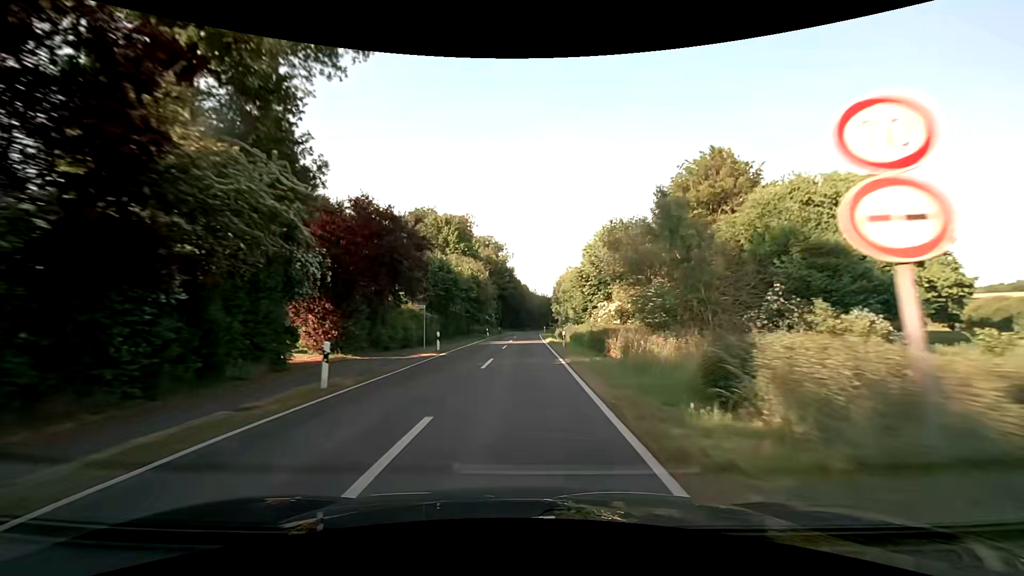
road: secondary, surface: asphalt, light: Day
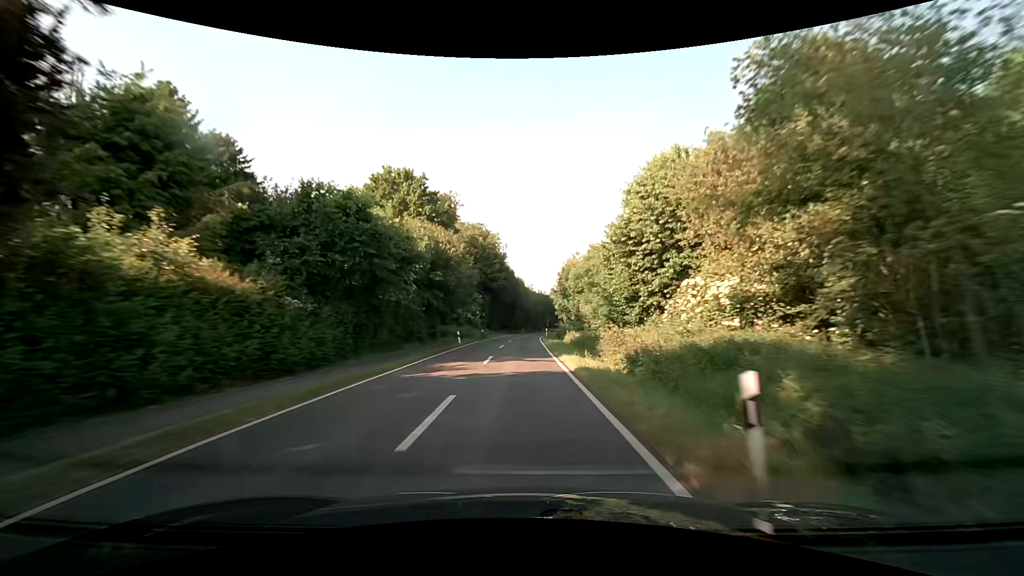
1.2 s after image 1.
(+0.1, +22.0) m; +1°
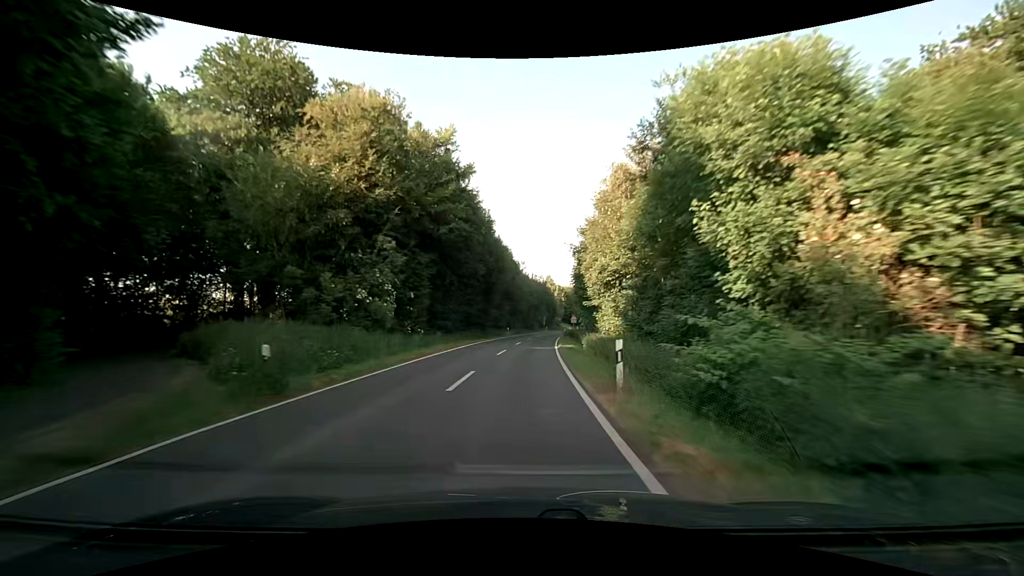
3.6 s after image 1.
(+0.3, +43.9) m; +1°
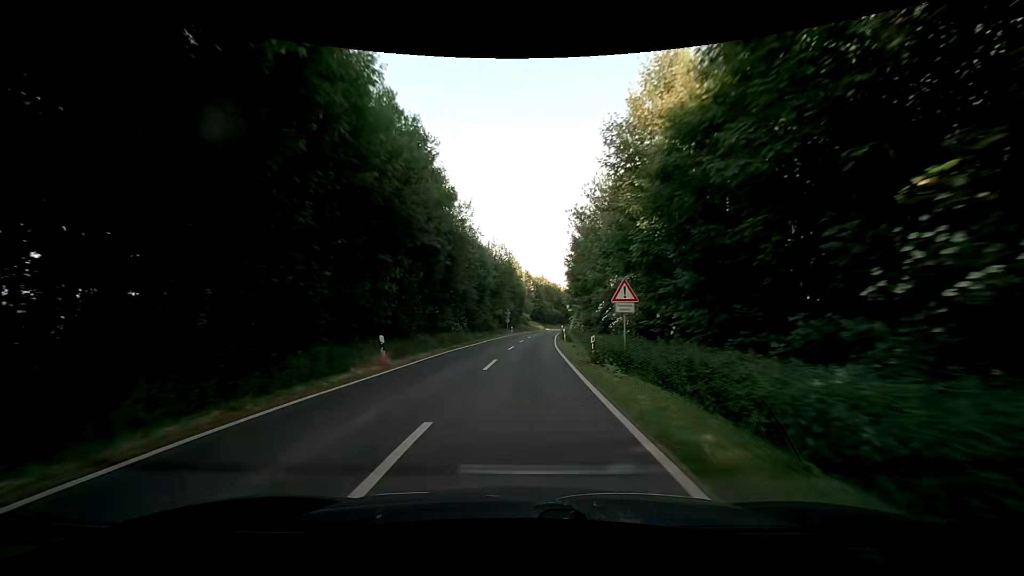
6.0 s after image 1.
(+1.3, +43.9) m; +4°
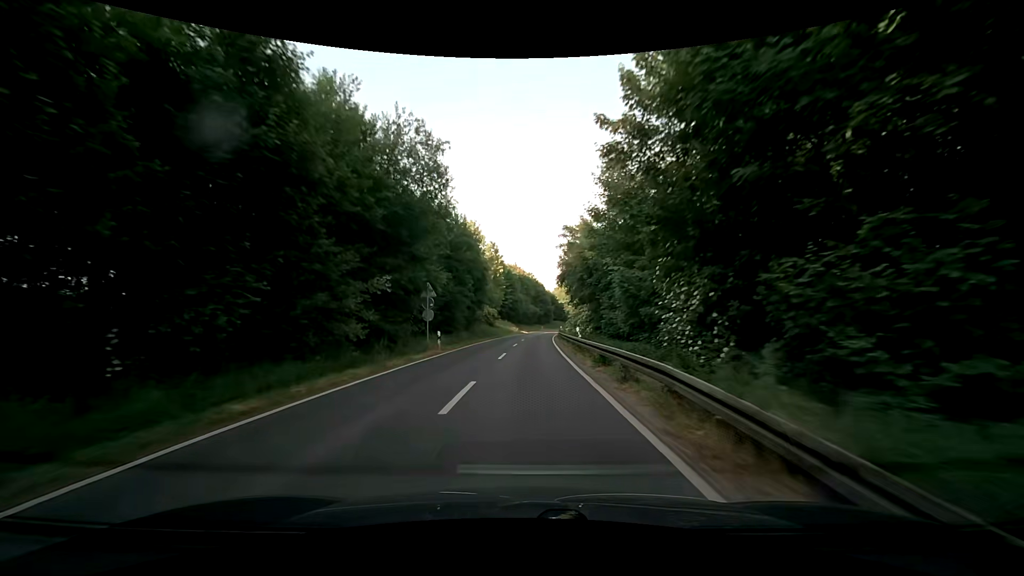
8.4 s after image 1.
(+1.3, +43.7) m; +4°
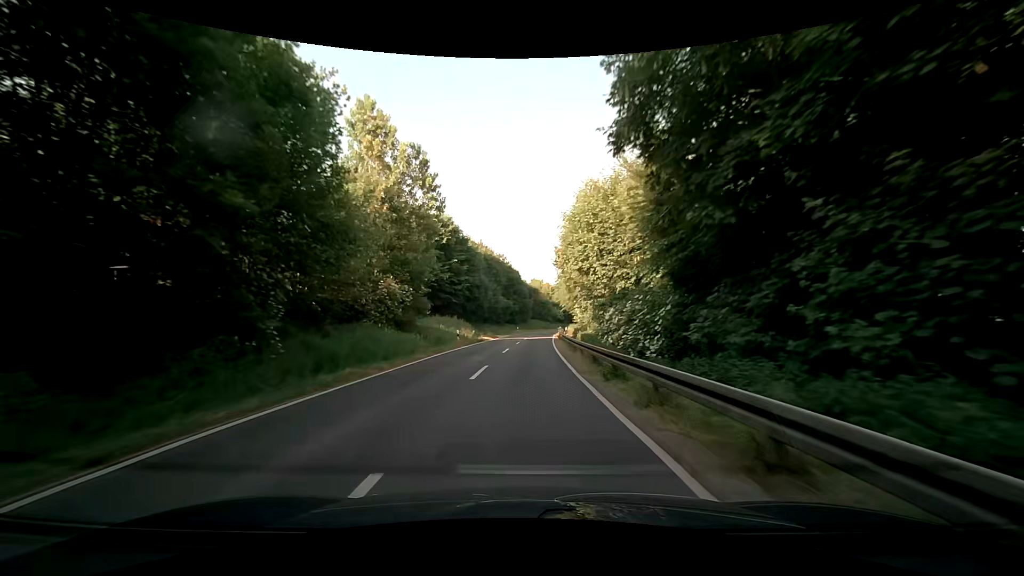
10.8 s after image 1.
(+0.8, +43.4) m; +3°
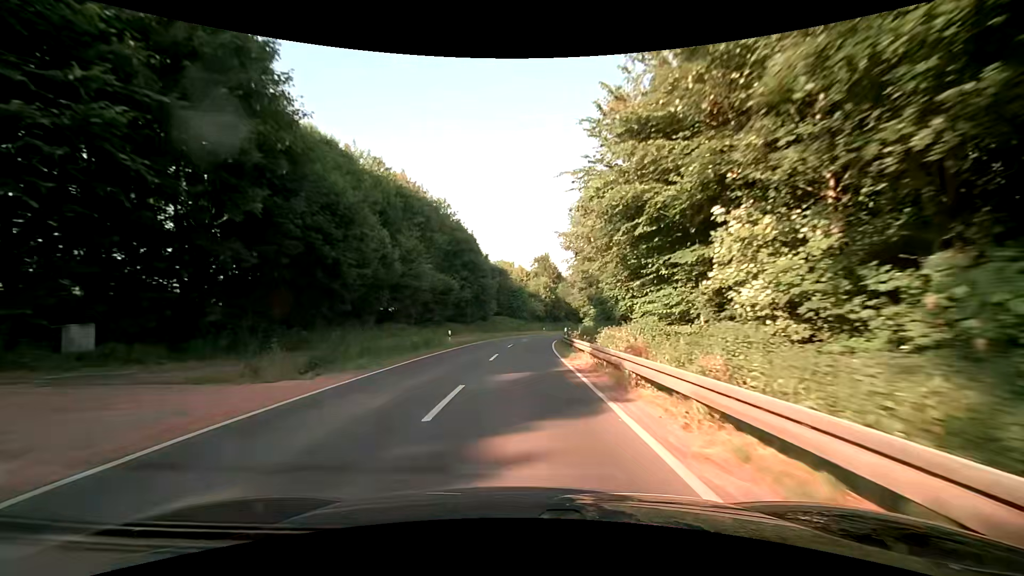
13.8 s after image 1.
(+1.5, +54.1) m; +3°
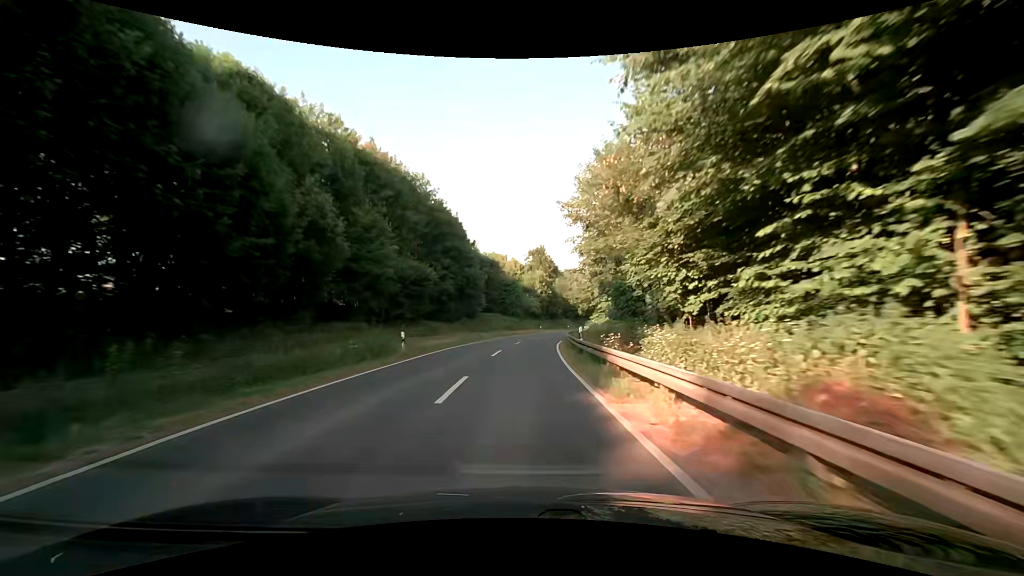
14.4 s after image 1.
(+0.2, +10.8) m; +1°
(0, +10) (0, +20) (+1, +30) (+1, +40) (+2, +50) (+4, +60) (+6, +70) (+8, +79) (+11, +89) (+14, +98) m
